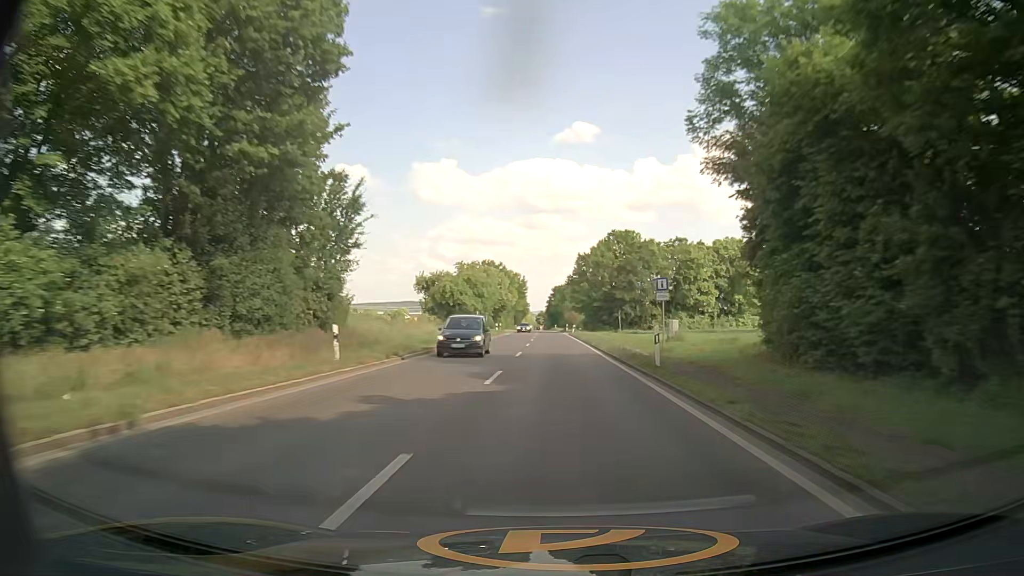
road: secondary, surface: asphalt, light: Day
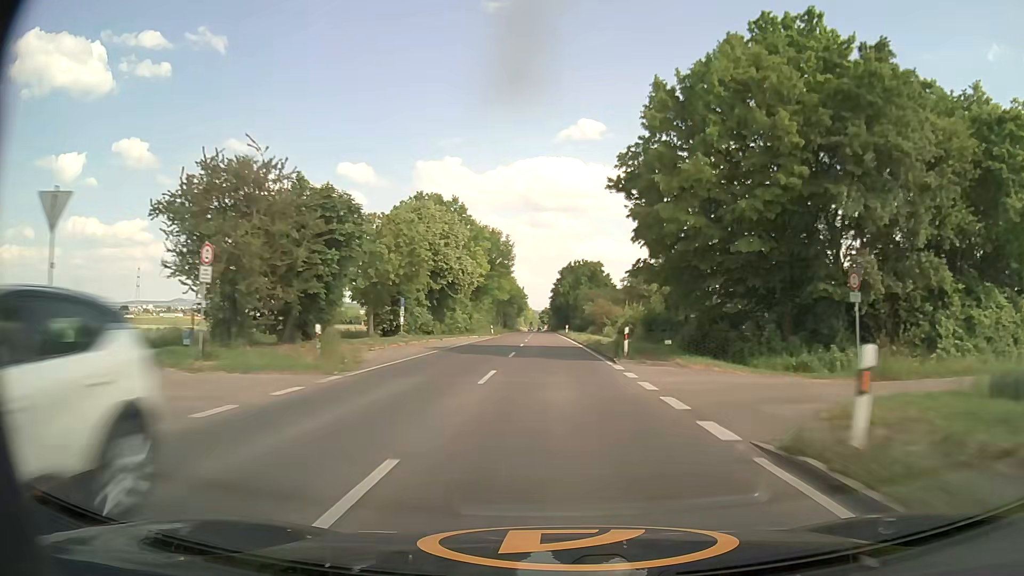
(+0.5, +72.1) m; 0°
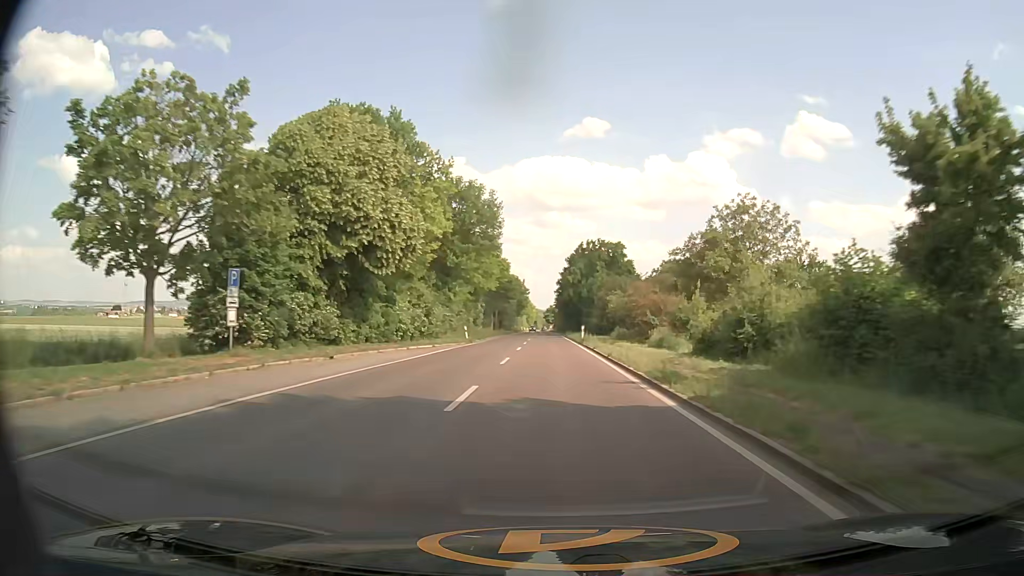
(-0.1, +28.6) m; 0°
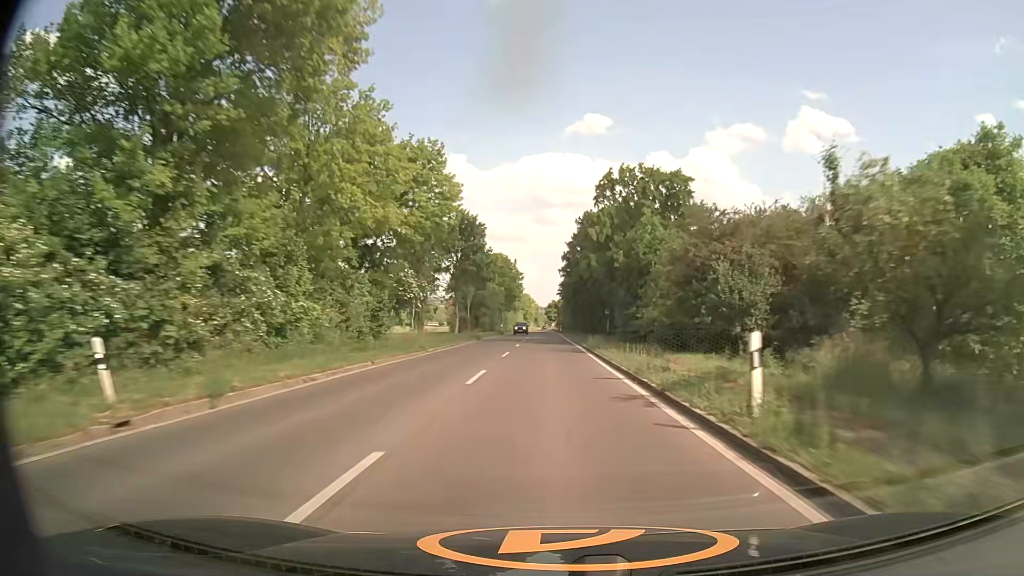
(-0.2, +43.3) m; 0°
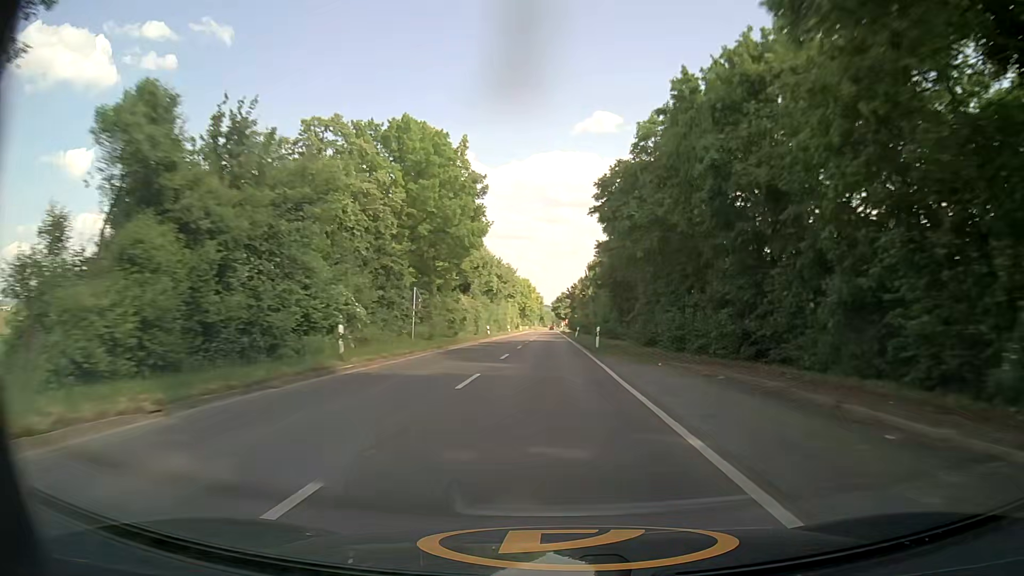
(-0.5, +73.0) m; -1°
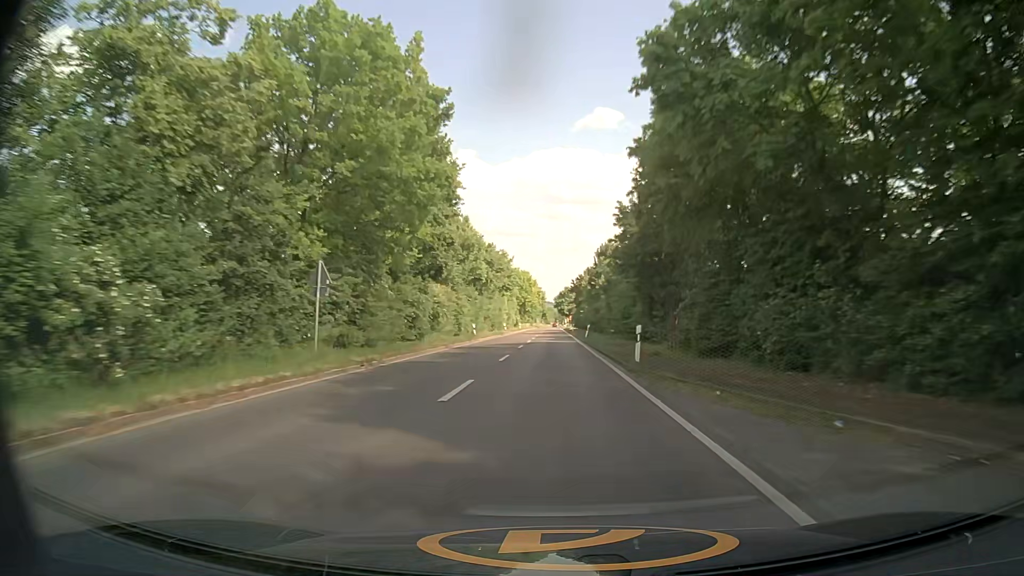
(0.0, +14.5) m; 0°
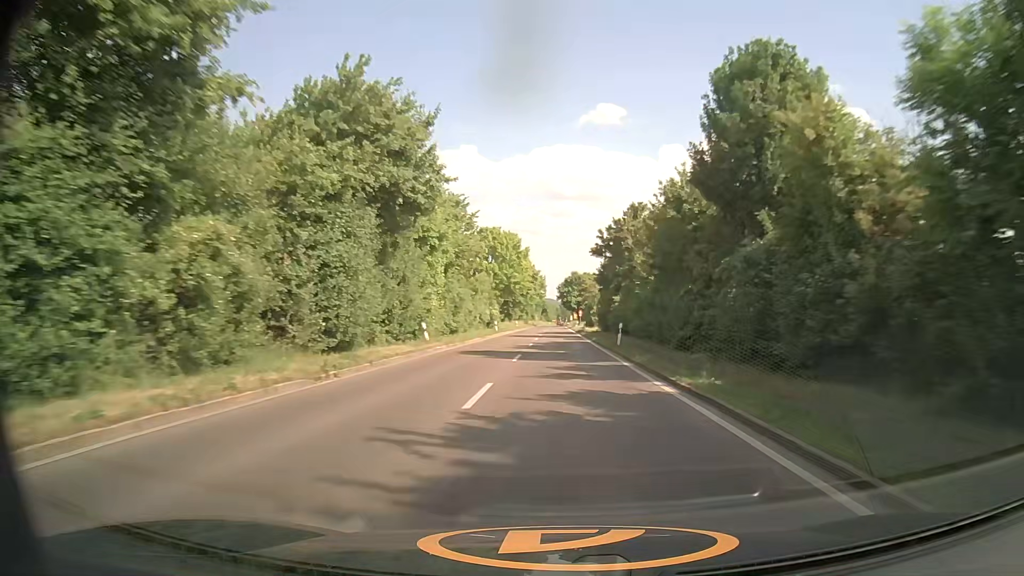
(0.0, +56.8) m; 0°
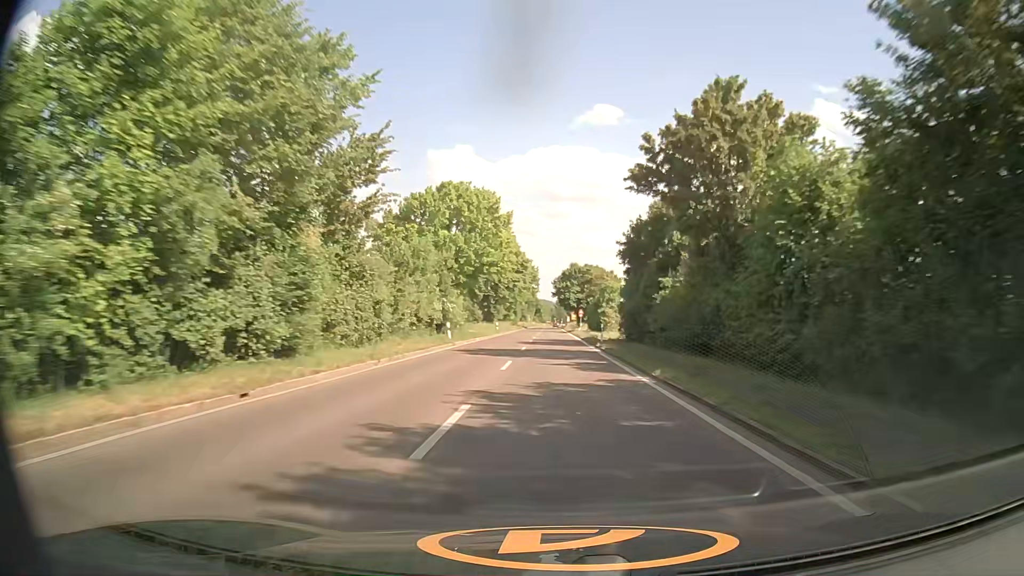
(0.0, +27.6) m; 0°
(0, +10) (0, +20) (0, +30) (0, +40) (0, +50) (0, +60) (0, +70) (0, +80) (0, +90) (0, +100) m
